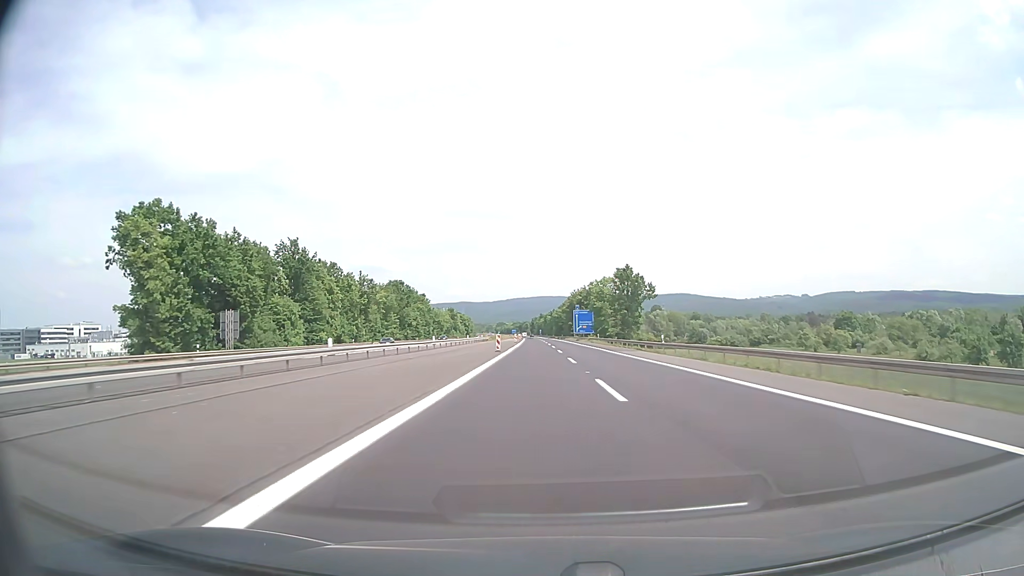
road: motorway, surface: asphalt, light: Day
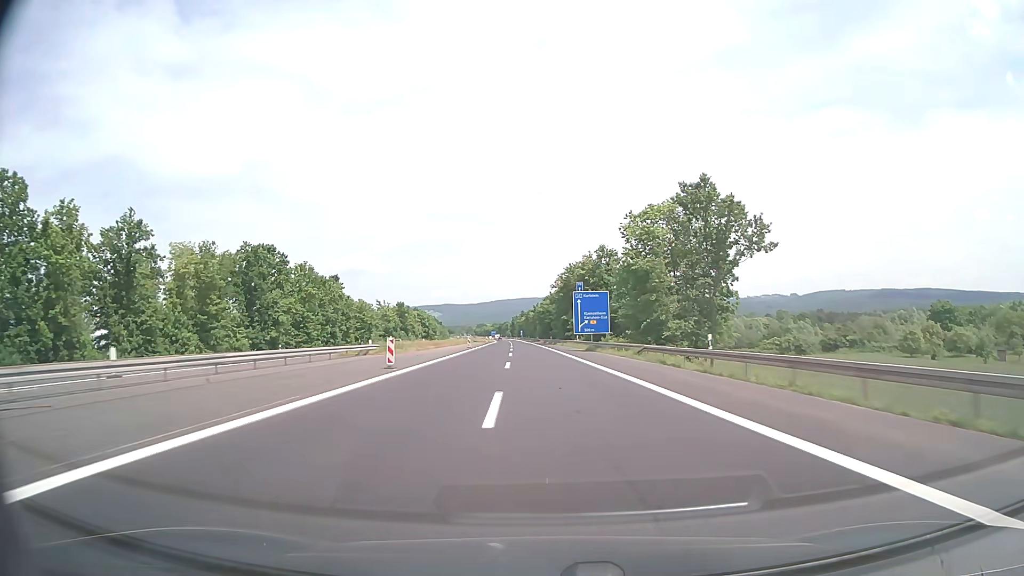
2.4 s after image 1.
(+1.5, +76.0) m; +2°
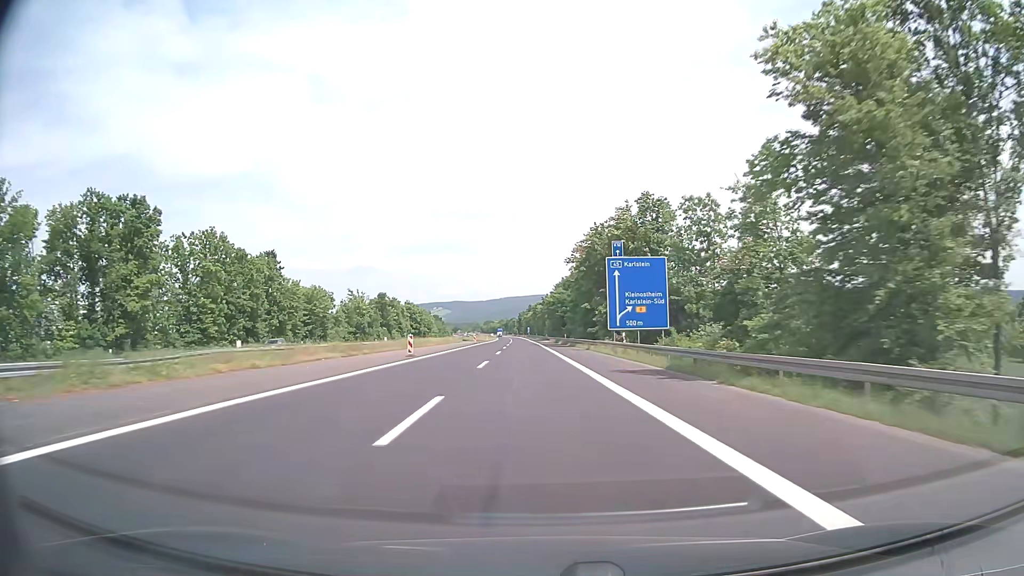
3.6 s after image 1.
(-0.2, +38.0) m; -1°
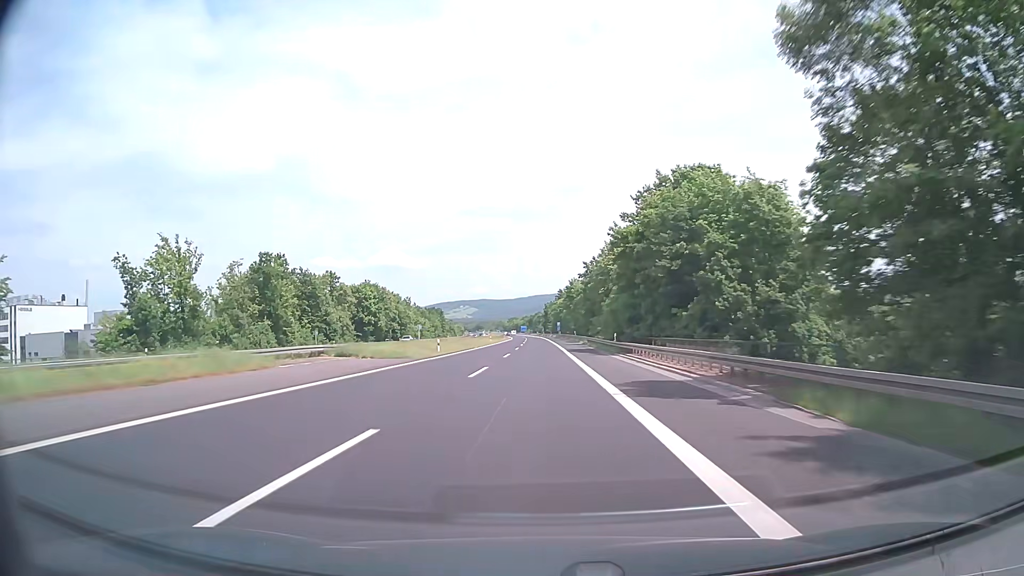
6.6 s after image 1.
(-2.7, +95.2) m; -3°
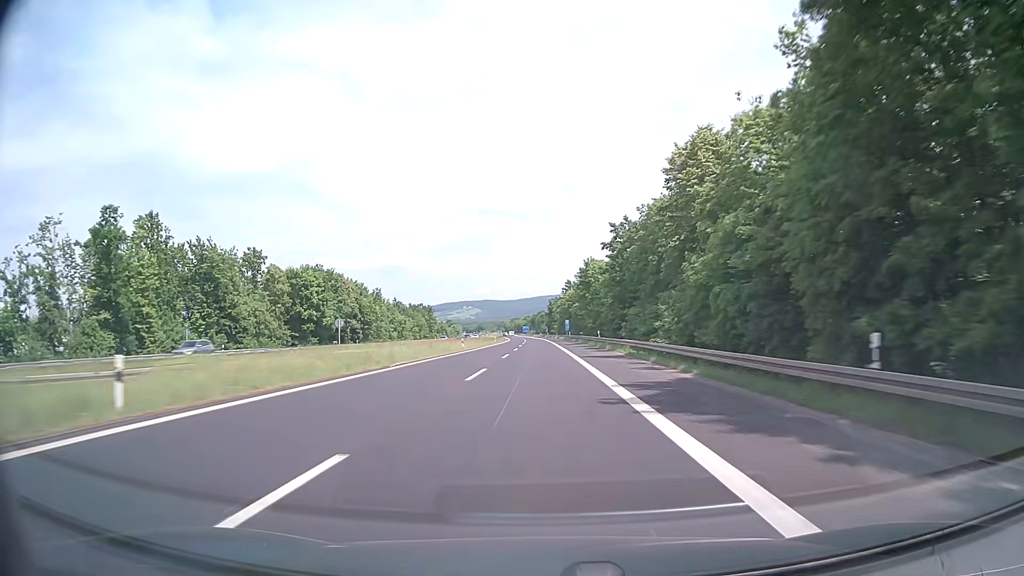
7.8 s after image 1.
(-0.1, +38.2) m; -1°
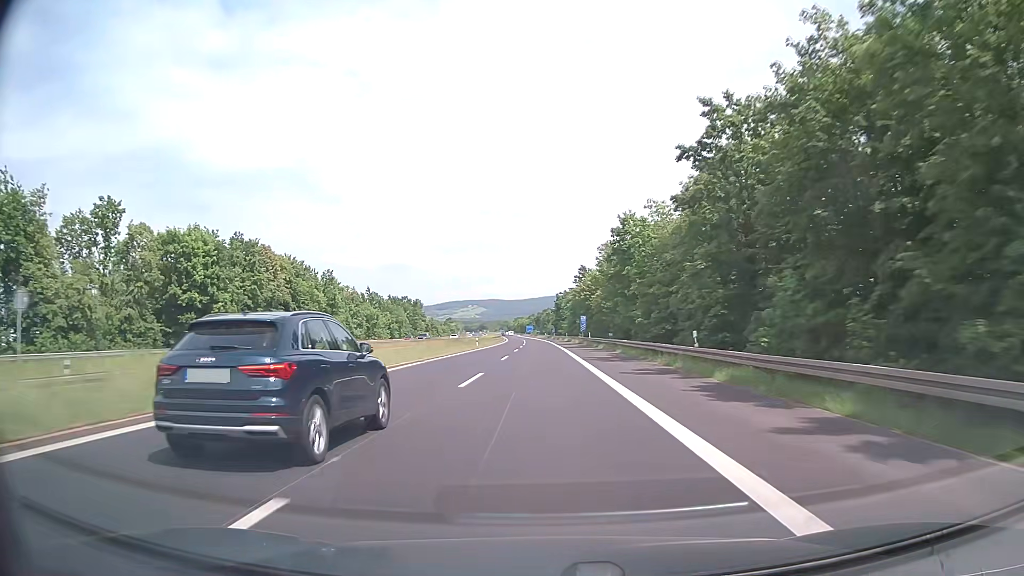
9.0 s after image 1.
(-0.1, +38.1) m; 0°
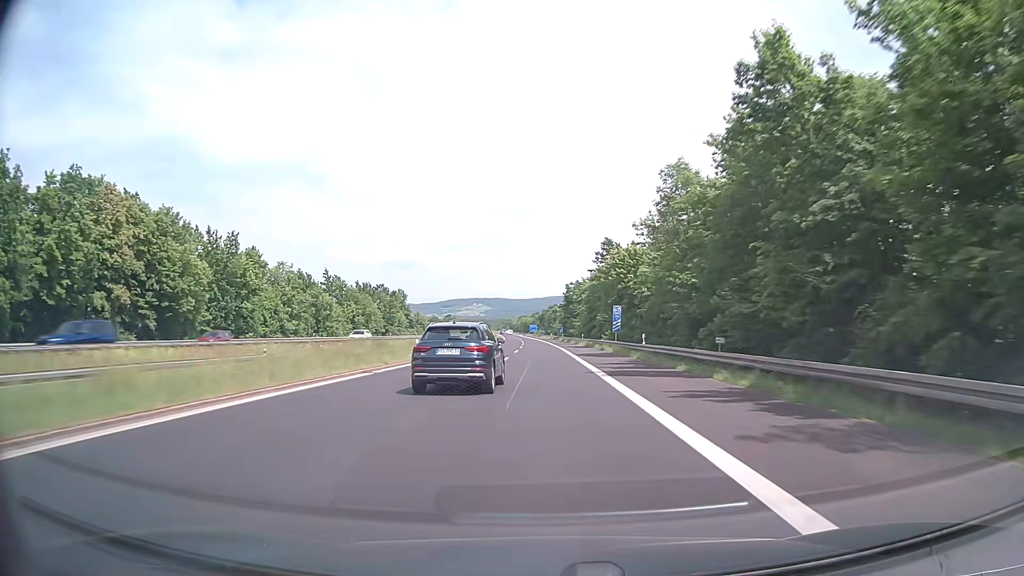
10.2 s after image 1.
(-0.2, +38.1) m; 0°
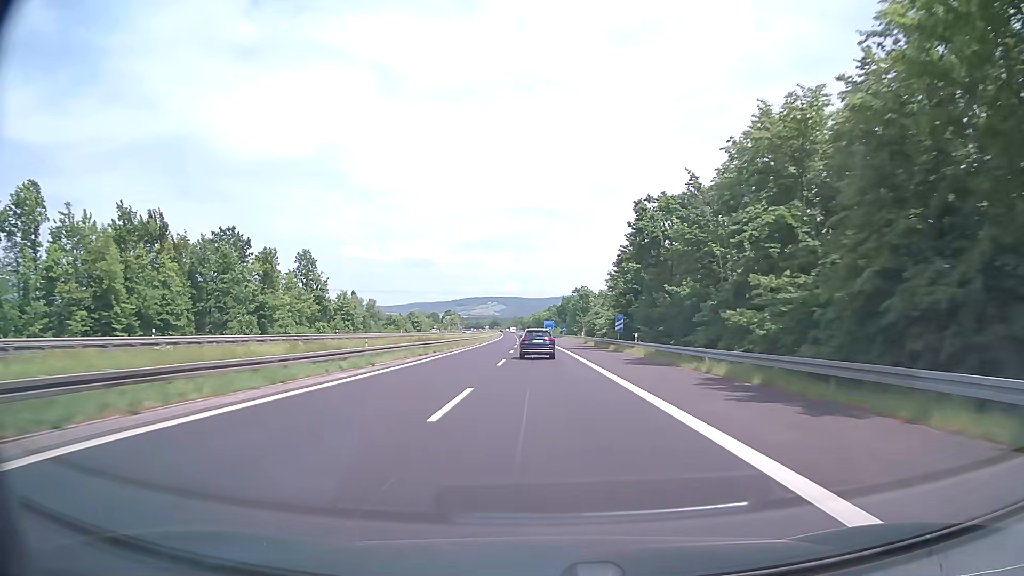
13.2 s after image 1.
(-1.1, +95.3) m; -1°
(0, +10) (0, +20) (0, +30) (0, +40) (-1, +50) (-1, +60) (-1, +70) (-1, +80) (-2, +90) (-2, +100) m
